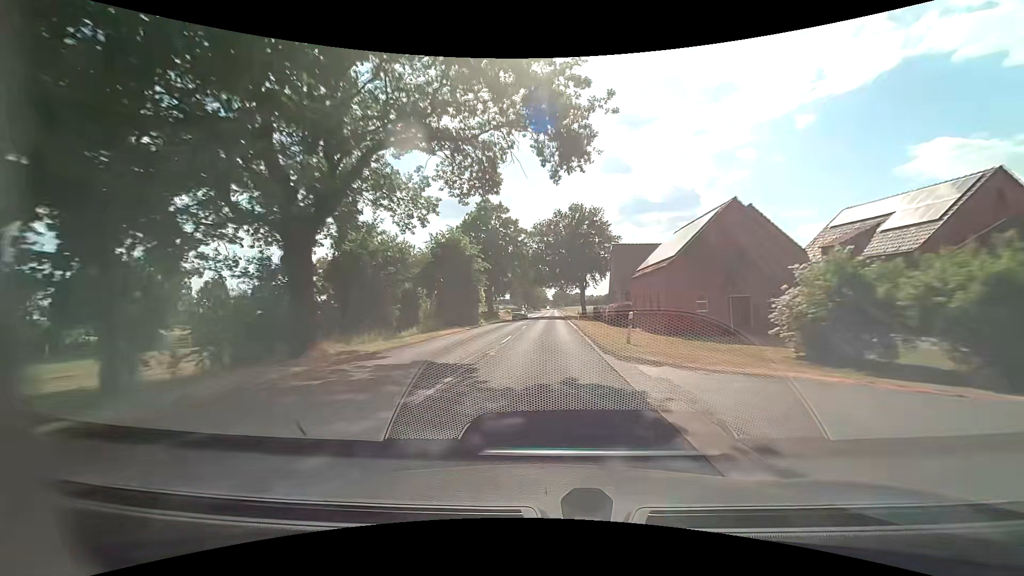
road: secondary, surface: asphalt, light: Day
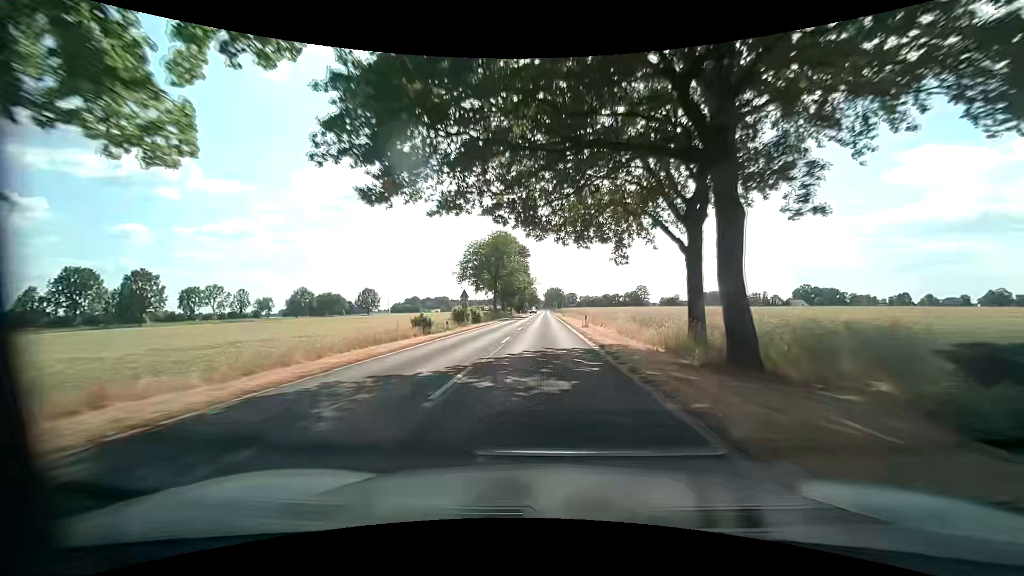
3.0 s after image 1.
(+0.6, +59.8) m; +1°
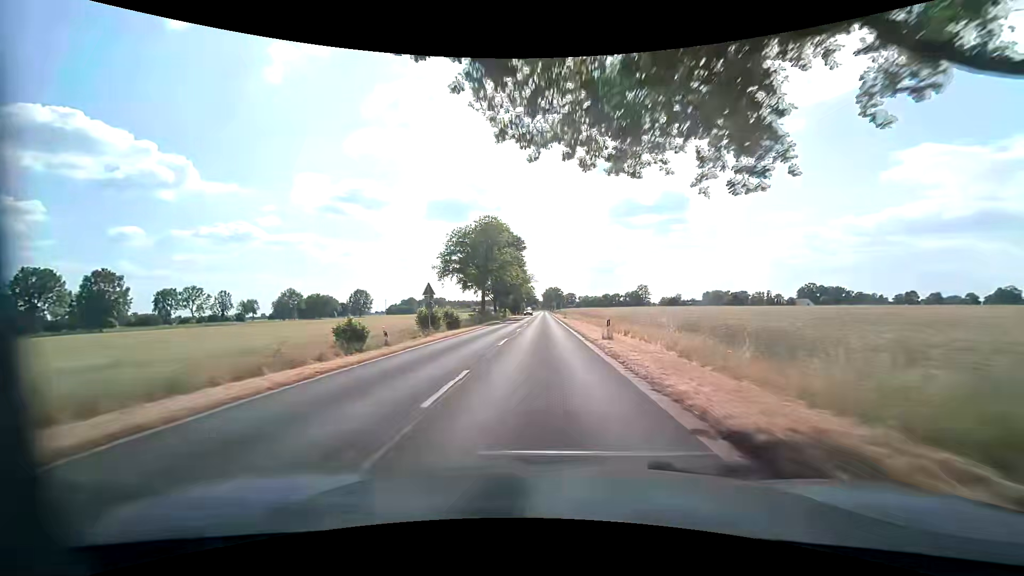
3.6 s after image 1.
(0.0, +12.6) m; -1°
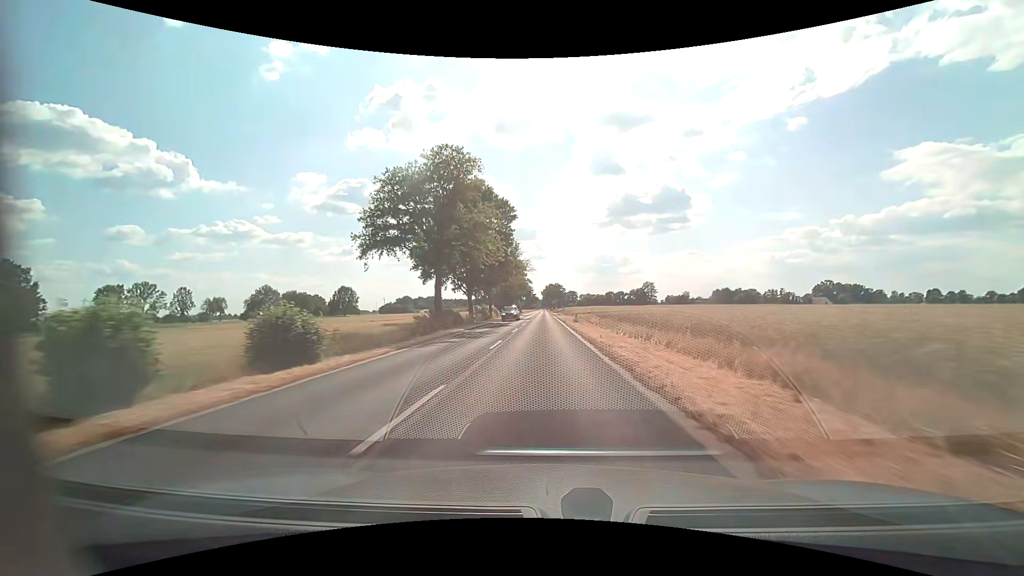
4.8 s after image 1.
(+0.4, +26.4) m; +1°
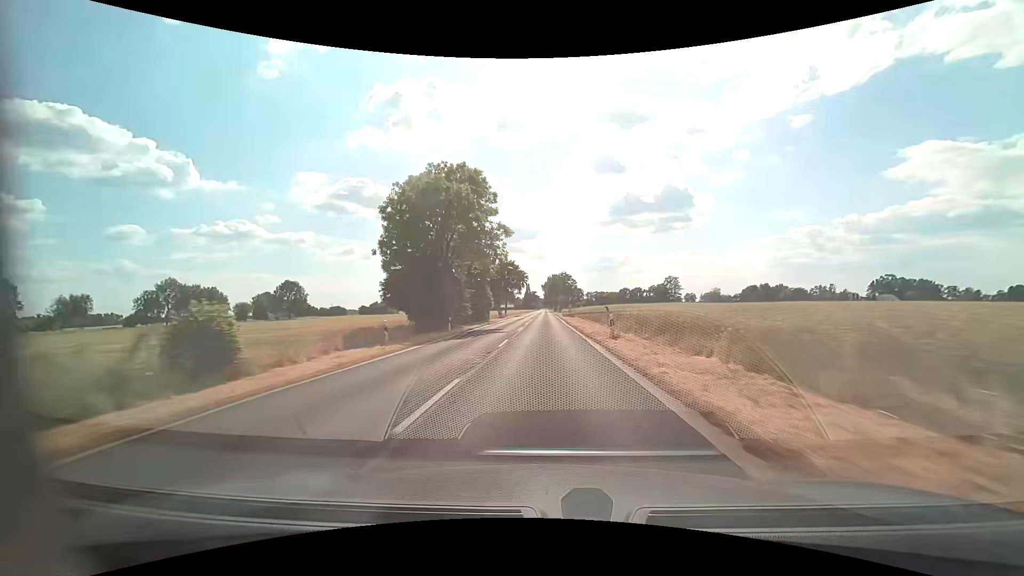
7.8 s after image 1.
(-0.2, +71.9) m; 0°
(0, +10) (0, +20) (0, +30) (0, +40) (0, +50) (0, +60) (0, +70) (0, +80) (0, +90) (0, +100) m
